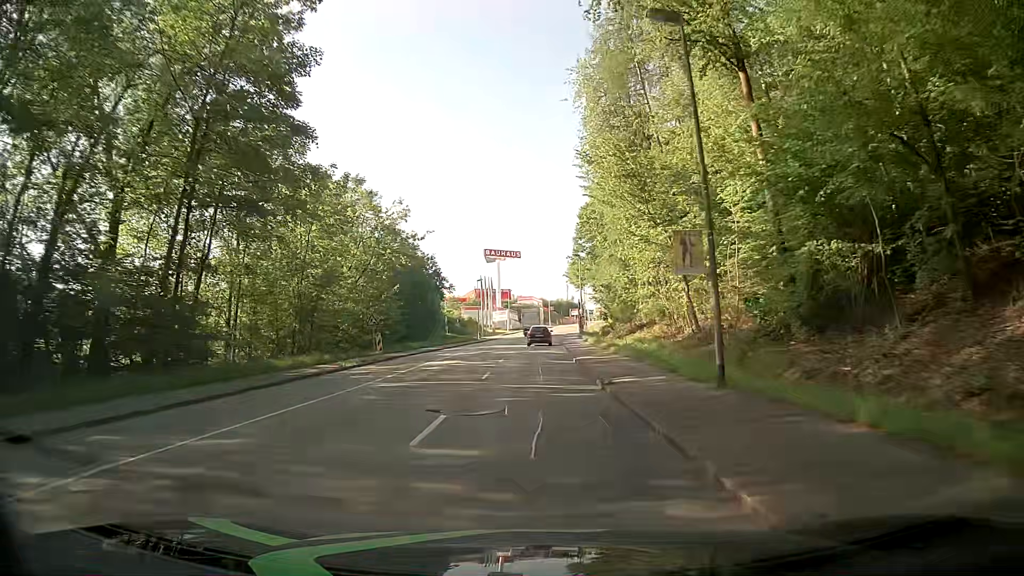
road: tertiary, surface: asphalt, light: Day
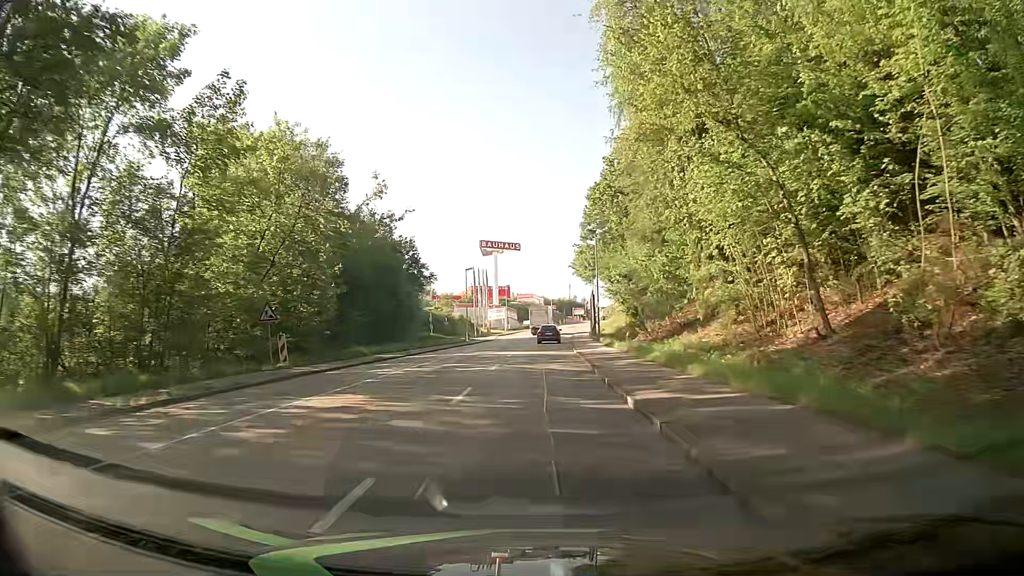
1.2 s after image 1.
(+0.1, +15.9) m; 0°
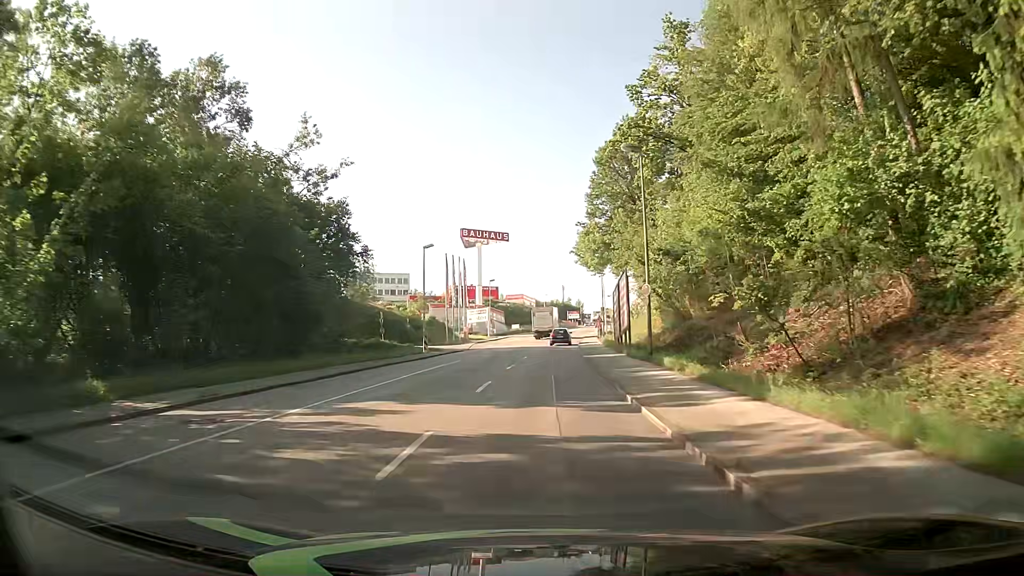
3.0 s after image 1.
(+0.1, +23.8) m; 0°
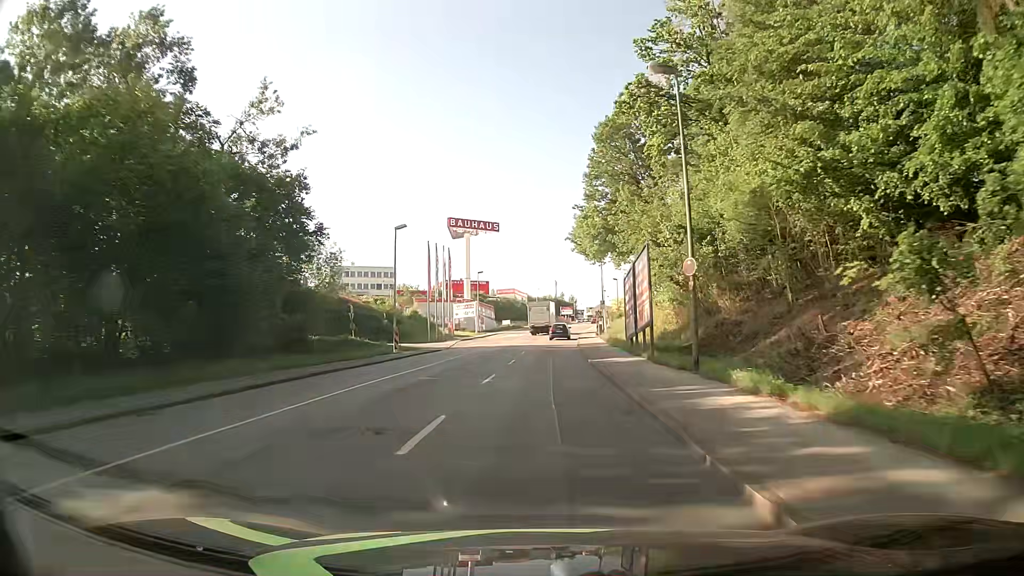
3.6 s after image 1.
(+0.1, +7.9) m; +1°
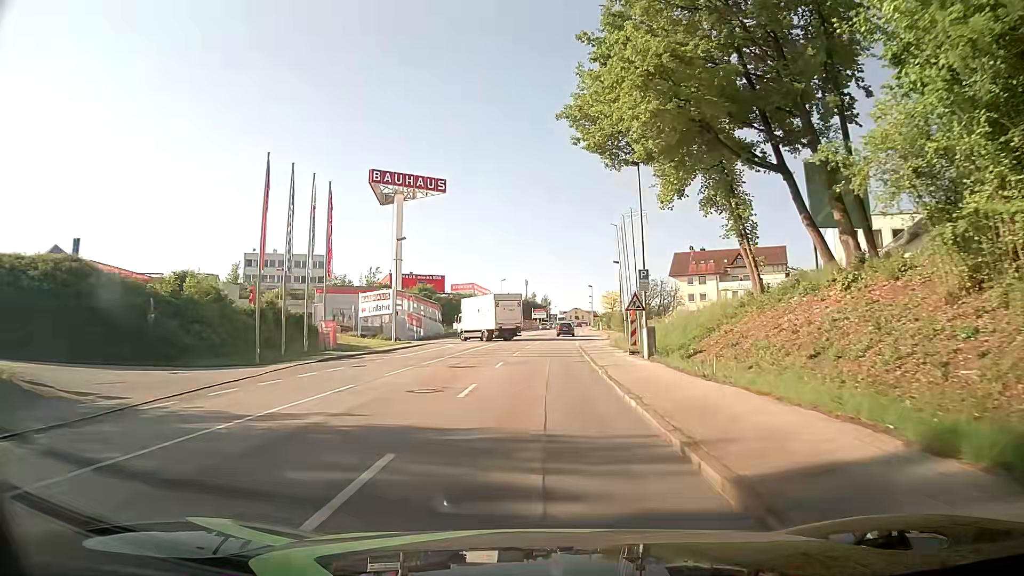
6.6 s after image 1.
(+0.8, +39.1) m; +3°
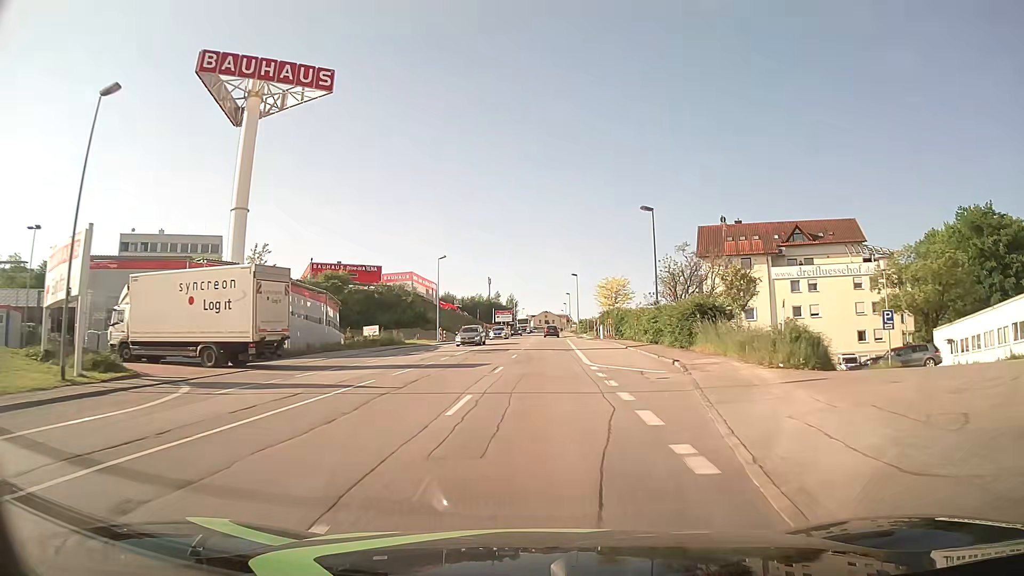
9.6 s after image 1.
(+0.6, +38.6) m; +3°
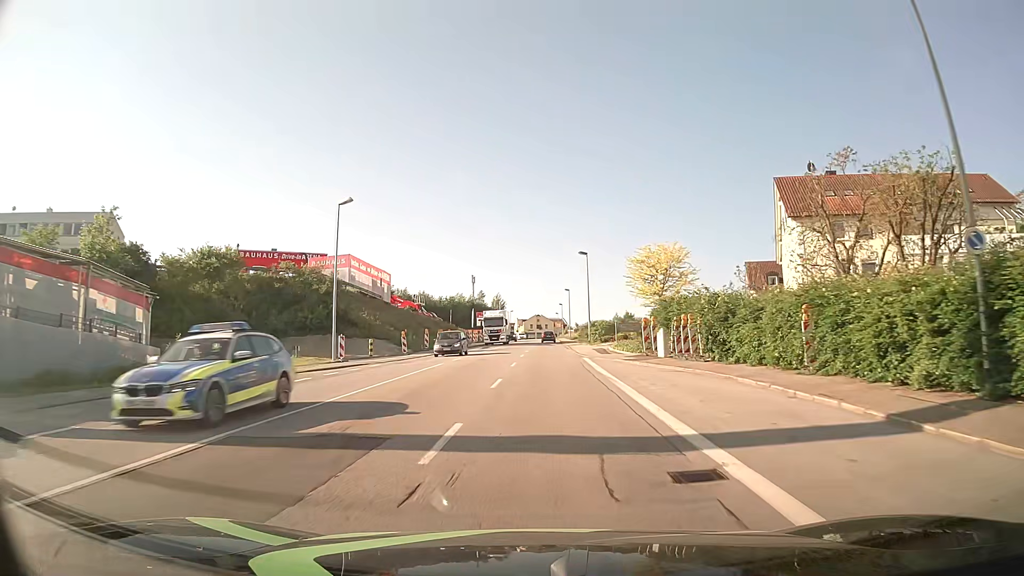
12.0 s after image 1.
(+0.2, +30.7) m; 0°
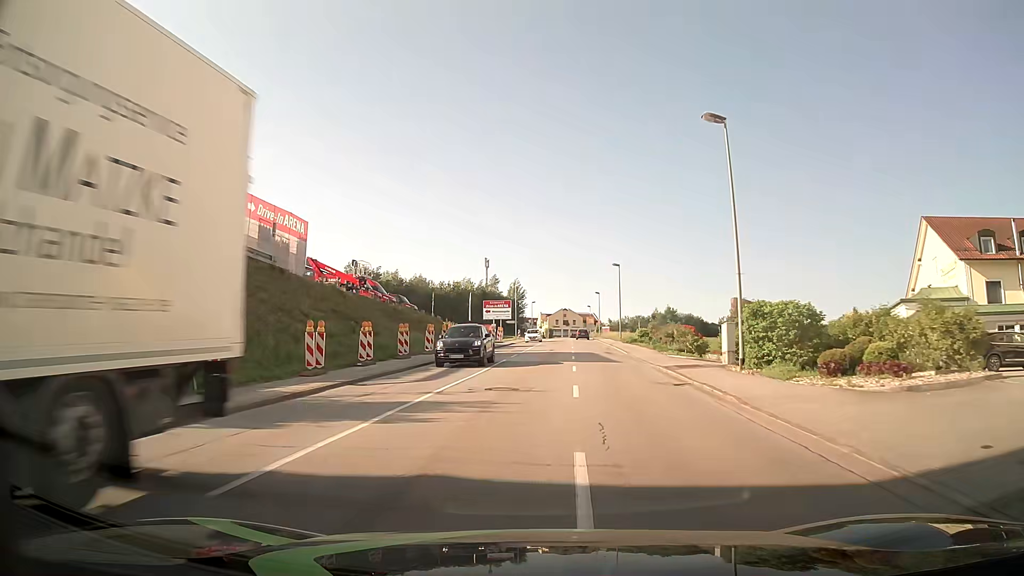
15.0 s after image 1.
(-0.6, +38.4) m; -1°
(0, +10) (0, +20) (+1, +30) (+1, +40) (+1, +50) (+2, +60) (+2, +70) (+2, +80) (+3, +90) (+3, +100) m
